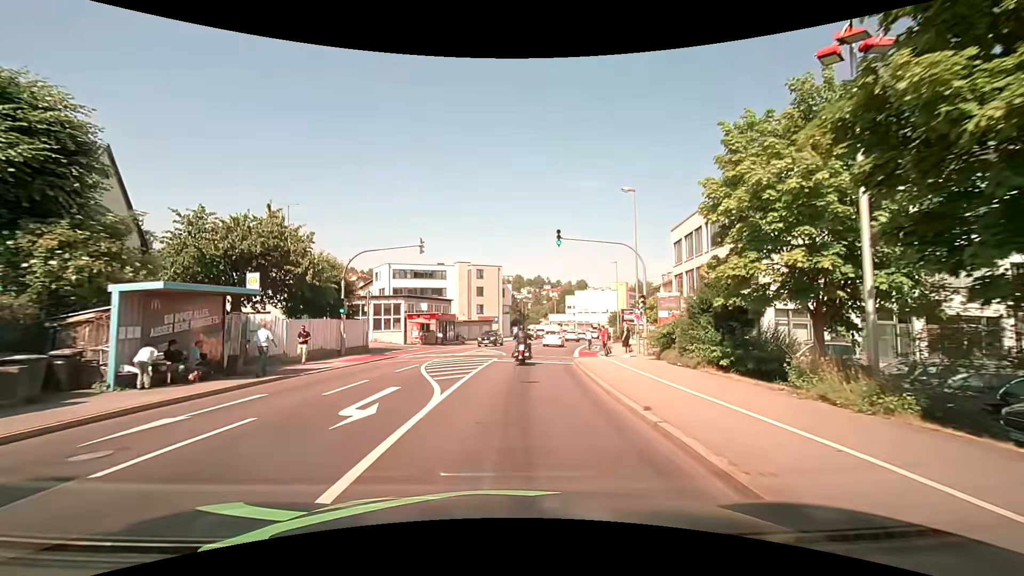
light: Day
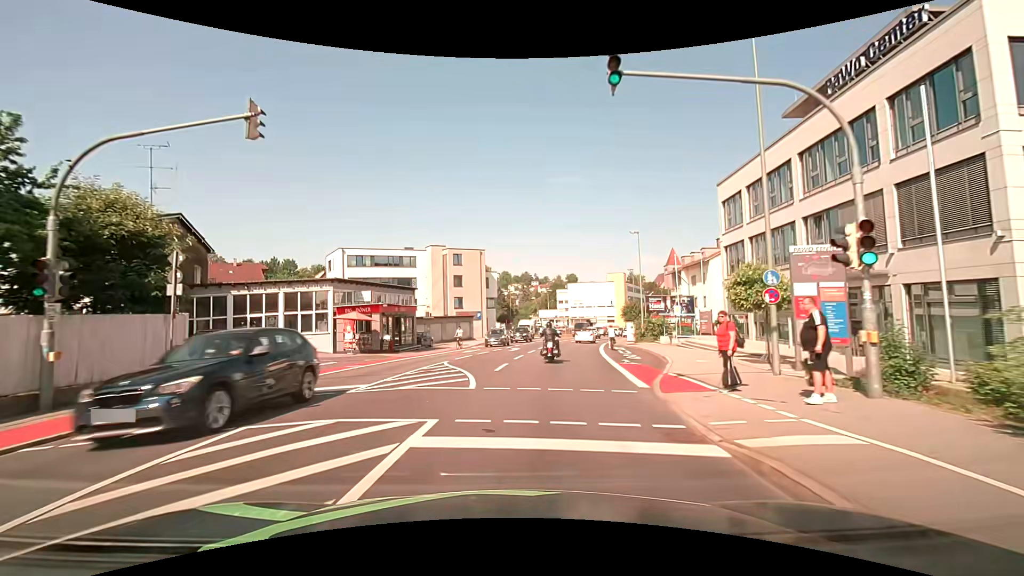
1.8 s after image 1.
(+0.4, +17.1) m; +2°
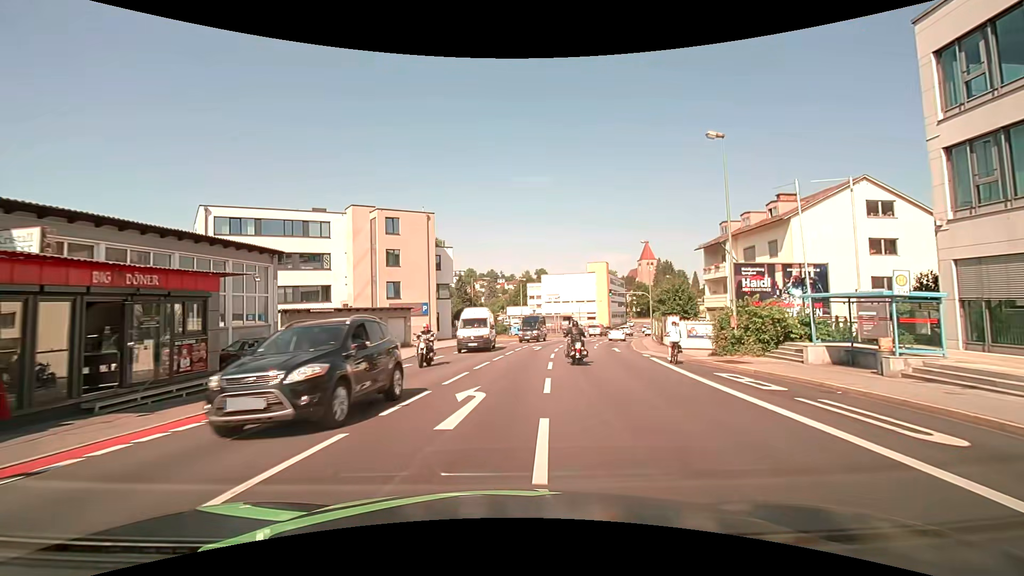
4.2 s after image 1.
(+0.4, +23.4) m; +4°
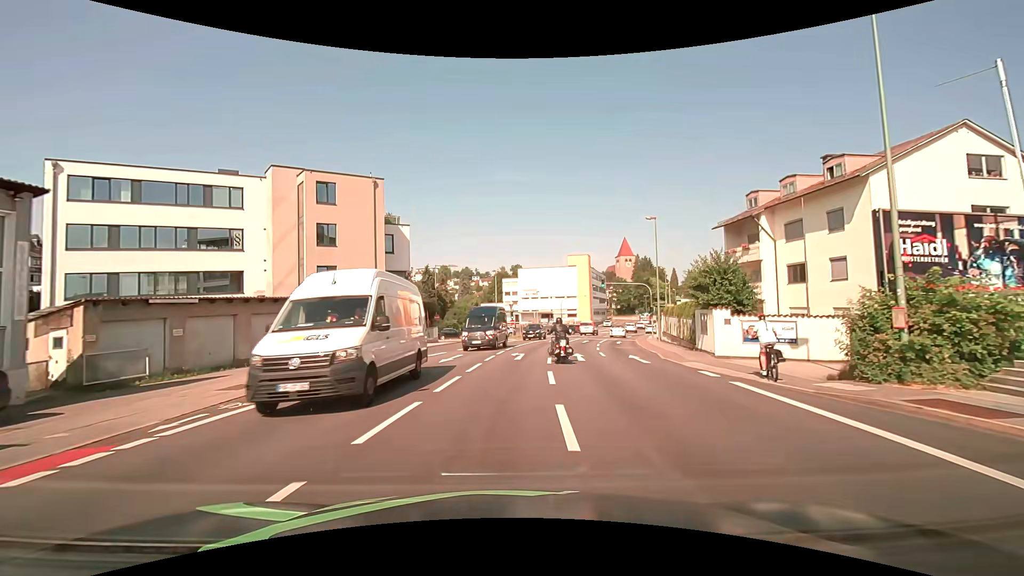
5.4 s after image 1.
(+0.2, +11.1) m; +2°
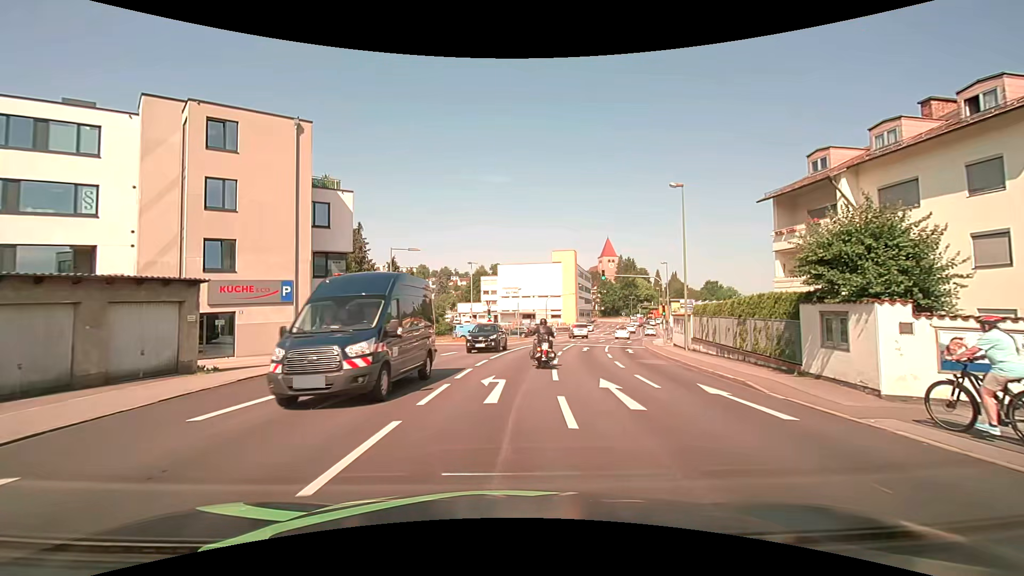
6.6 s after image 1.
(+0.3, +10.9) m; +3°
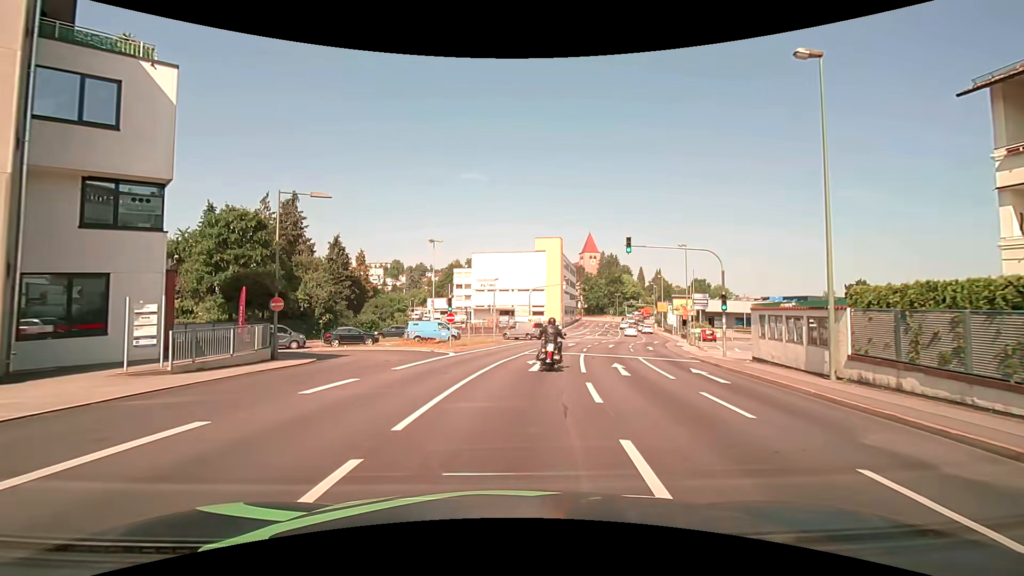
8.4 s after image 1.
(+0.3, +15.6) m; +2°
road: tertiary_link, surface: asphalt
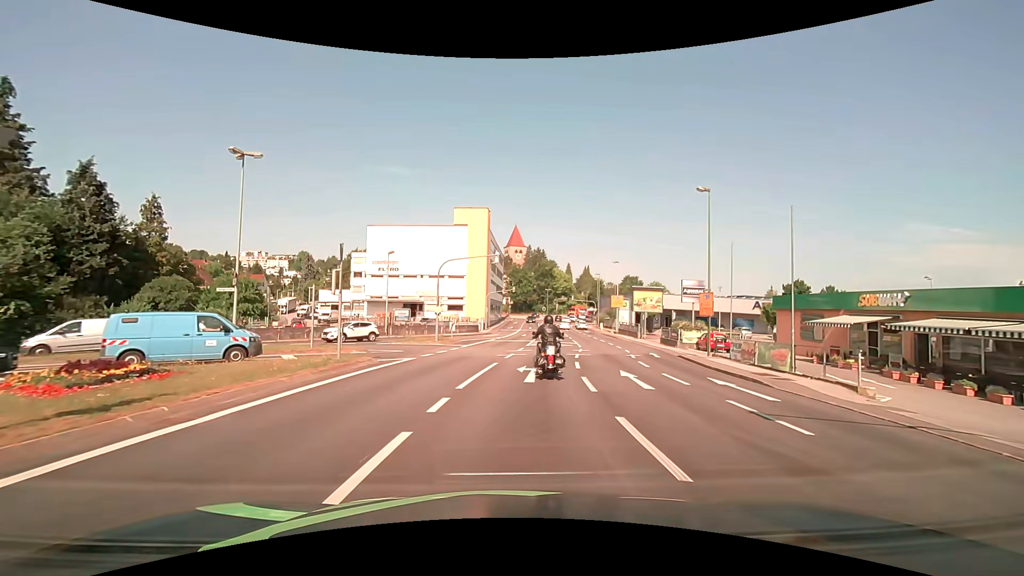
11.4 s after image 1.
(+1.8, +24.0) m; +9°
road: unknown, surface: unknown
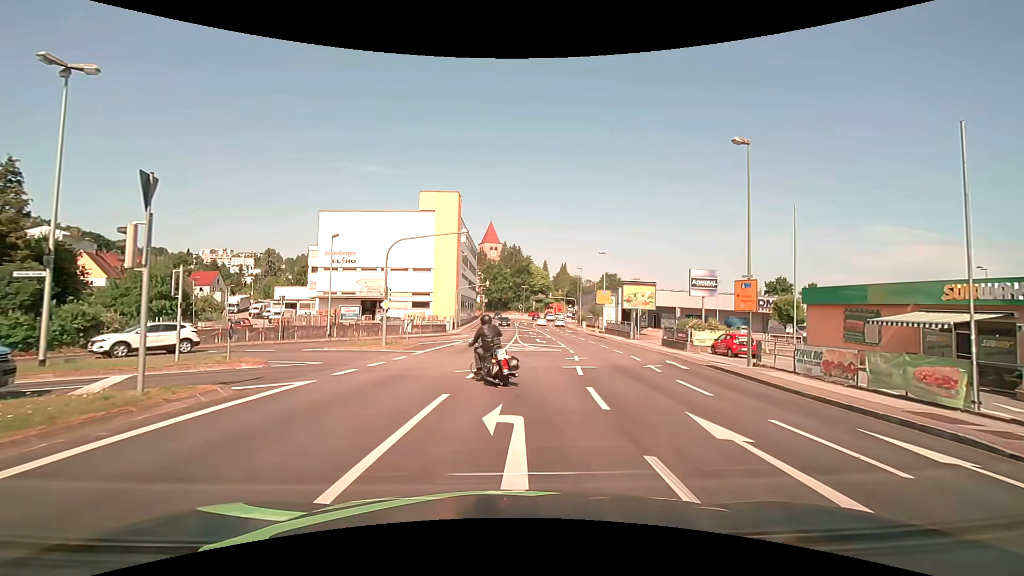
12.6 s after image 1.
(+0.2, +8.2) m; +3°
(0, +10) (-1, +20) (-9, +25) (-19, +23) (-26, +15) (-31, +7) (-37, -1) (-42, -9) (-48, -18) (-54, -26) m
